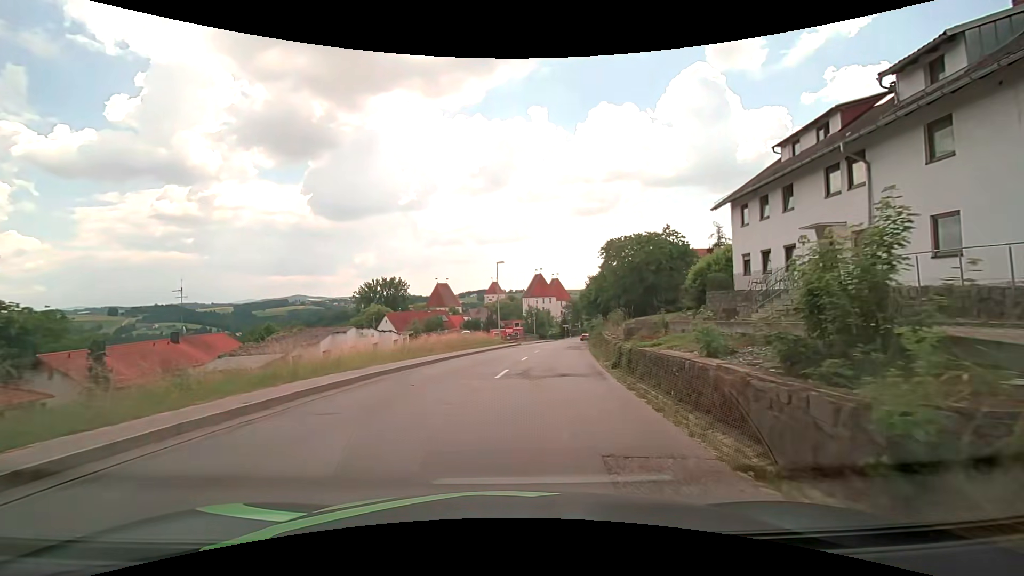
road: secondary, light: Day
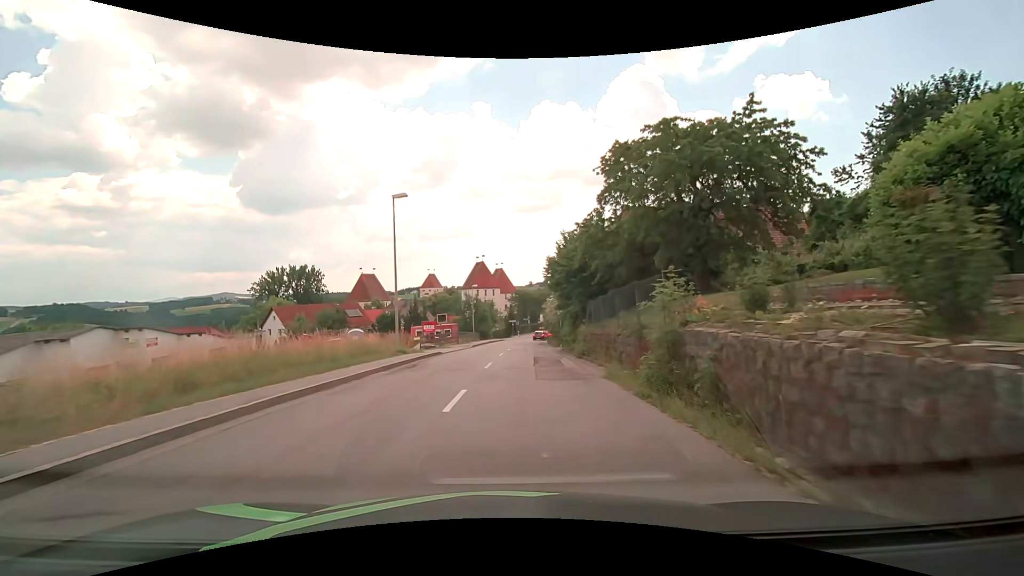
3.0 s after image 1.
(+1.8, +24.0) m; +6°
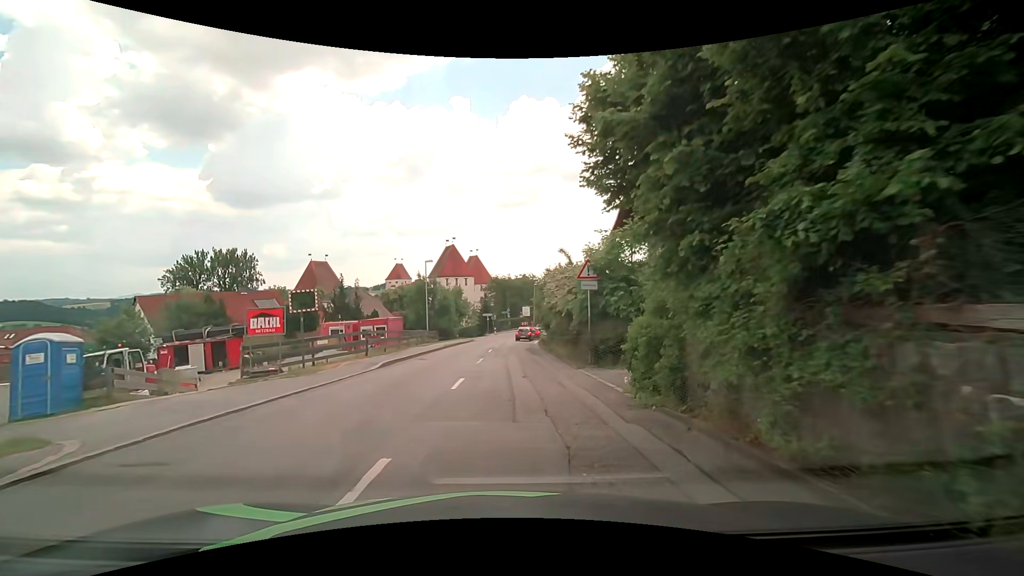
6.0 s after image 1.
(+0.9, +23.5) m; +4°
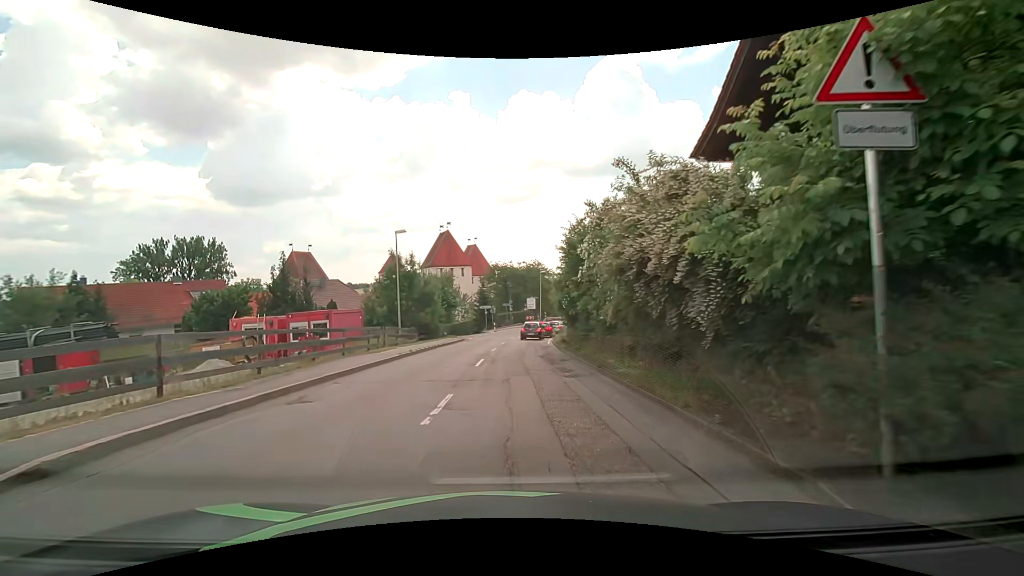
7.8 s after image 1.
(-0.3, +13.4) m; -1°
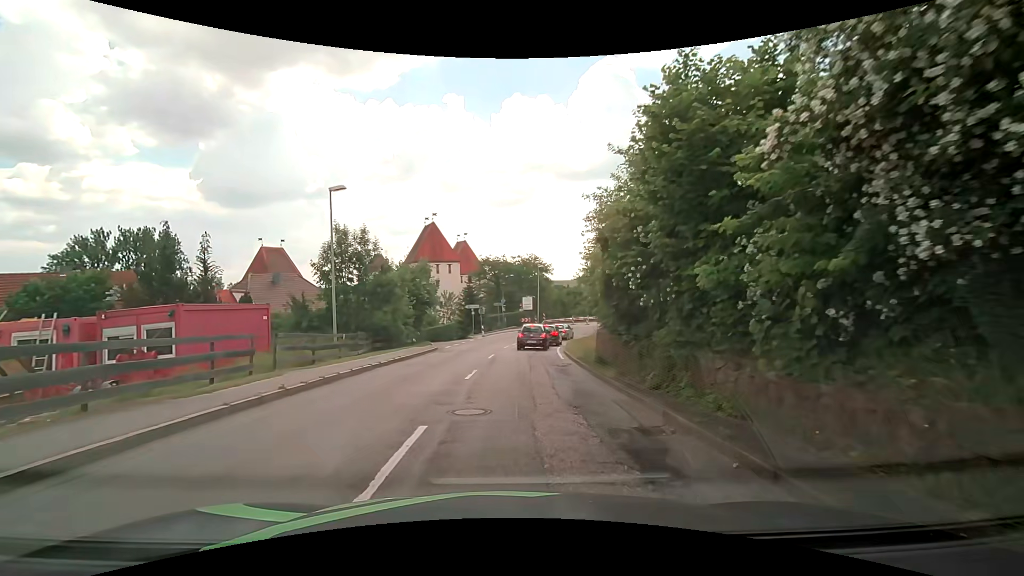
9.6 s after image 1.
(+0.1, +11.8) m; +1°
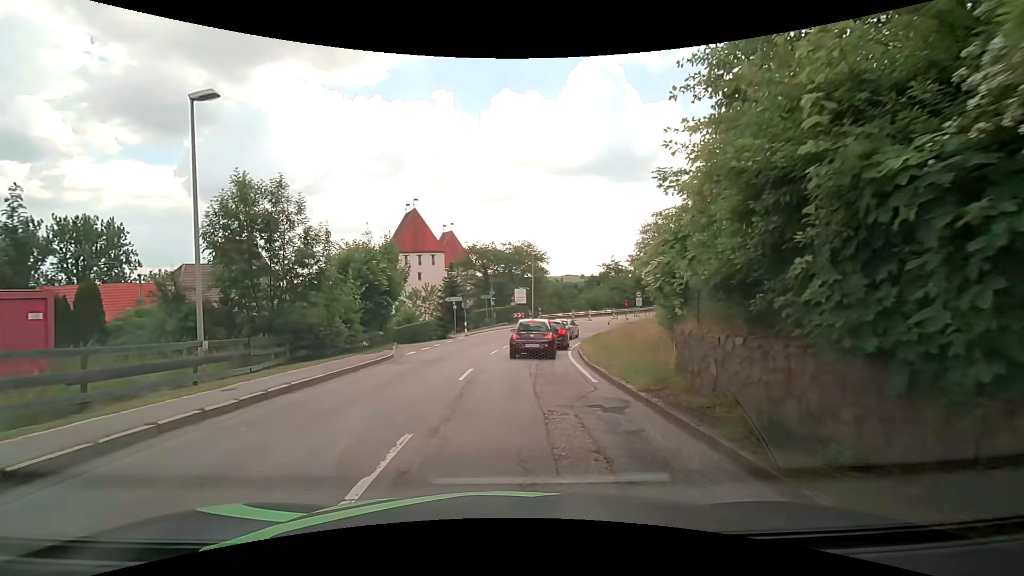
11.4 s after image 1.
(+0.1, +9.3) m; +1°
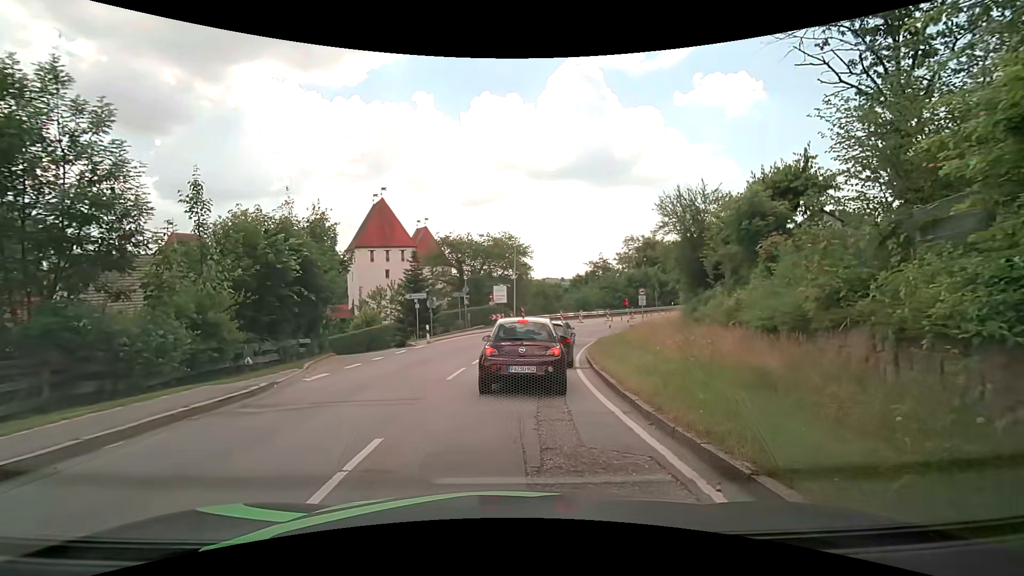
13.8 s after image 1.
(+0.1, +8.6) m; +2°
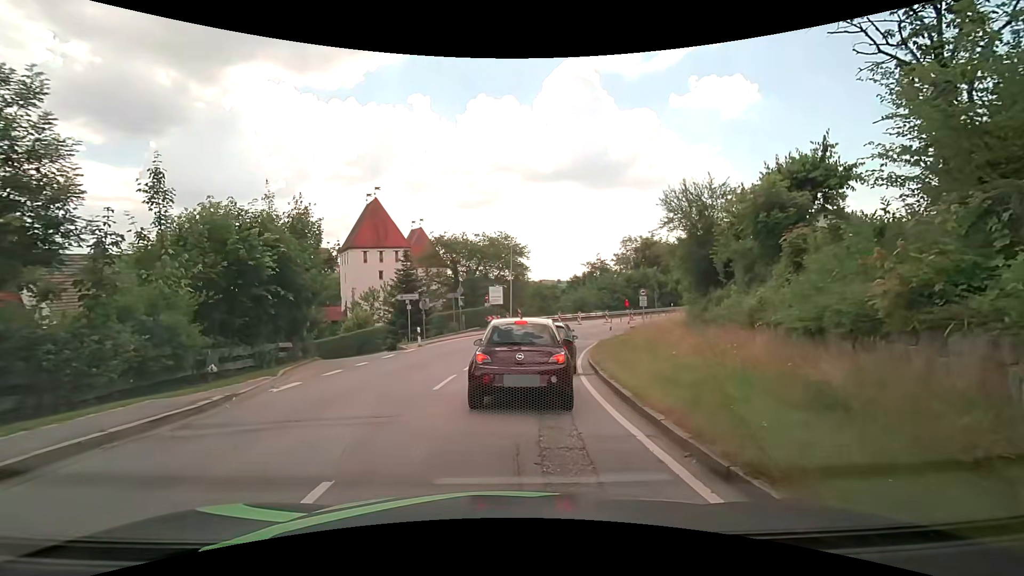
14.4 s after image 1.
(0.0, +1.5) m; +2°
